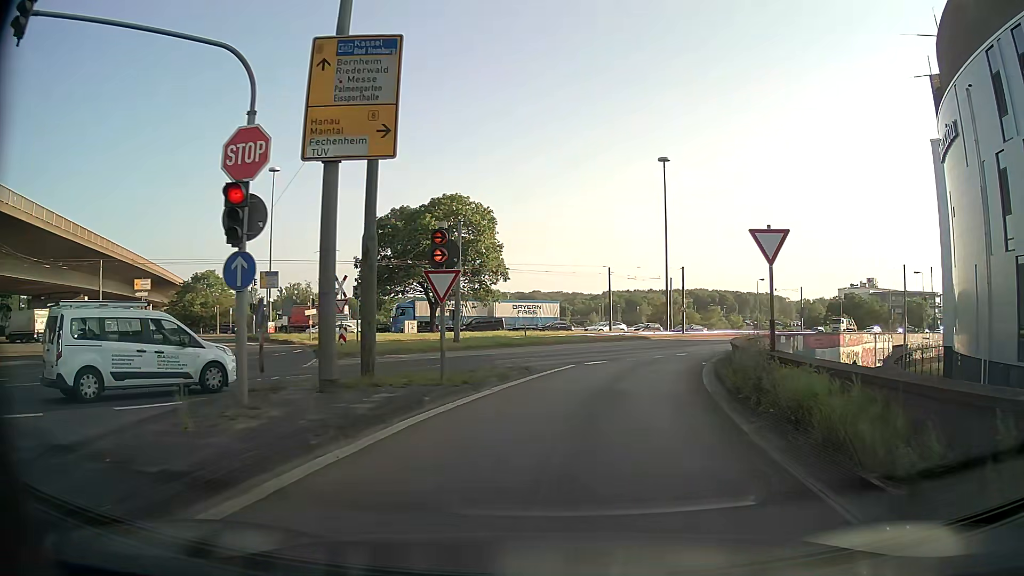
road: motorway_link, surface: asphalt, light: Day
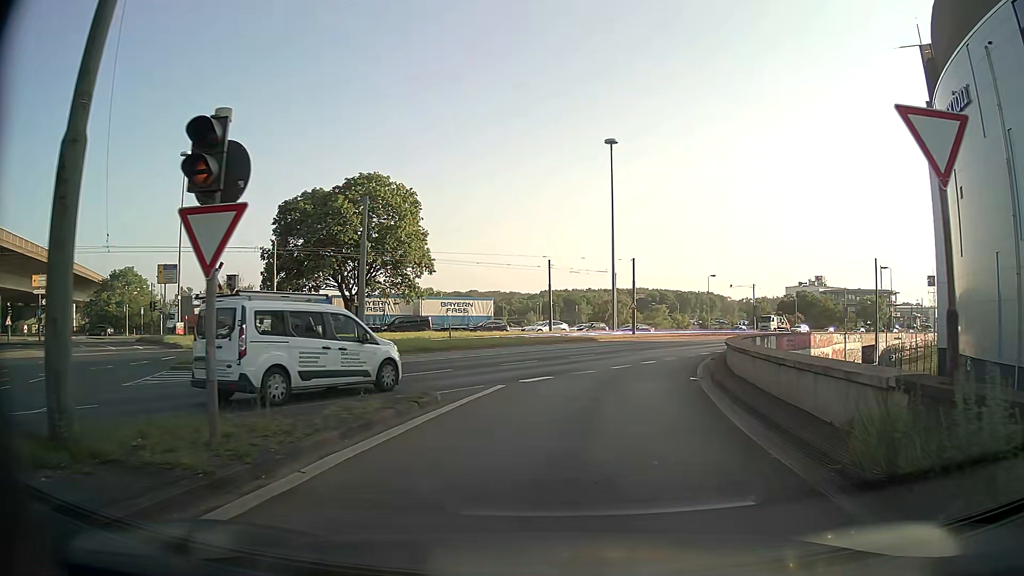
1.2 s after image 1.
(+0.4, +7.9) m; +5°
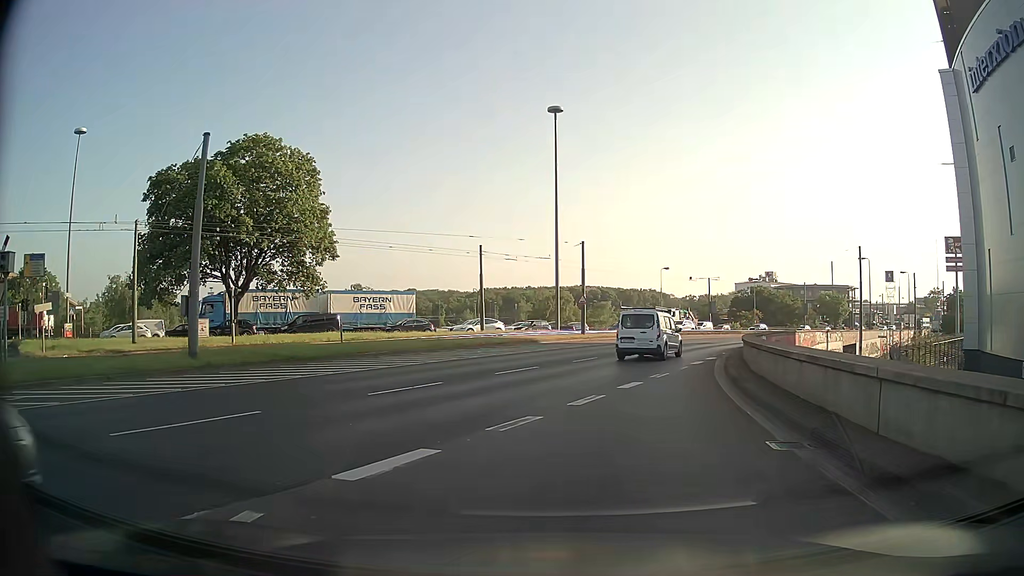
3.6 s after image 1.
(+0.6, +10.3) m; +4°
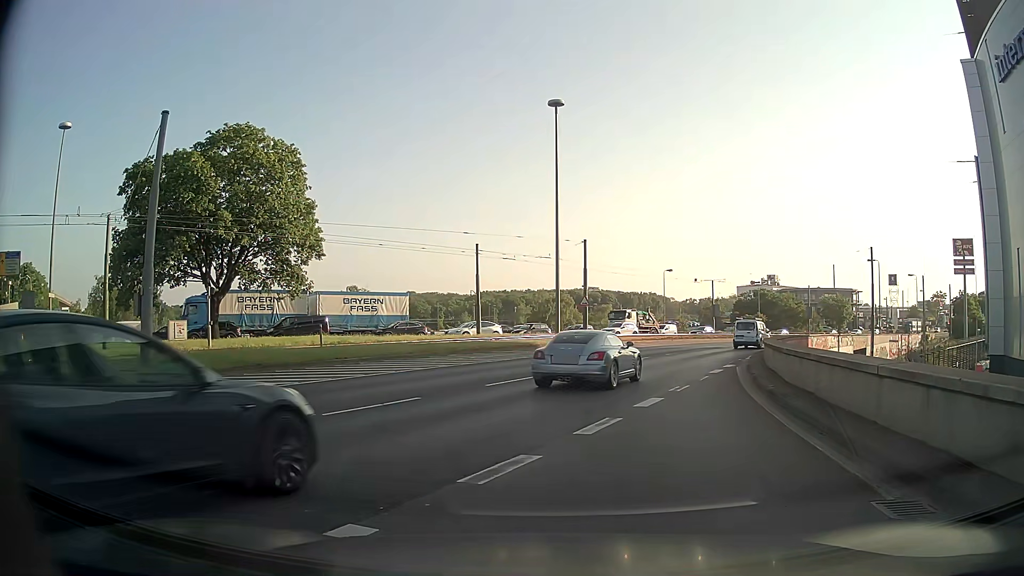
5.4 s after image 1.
(+0.1, +2.6) m; +1°
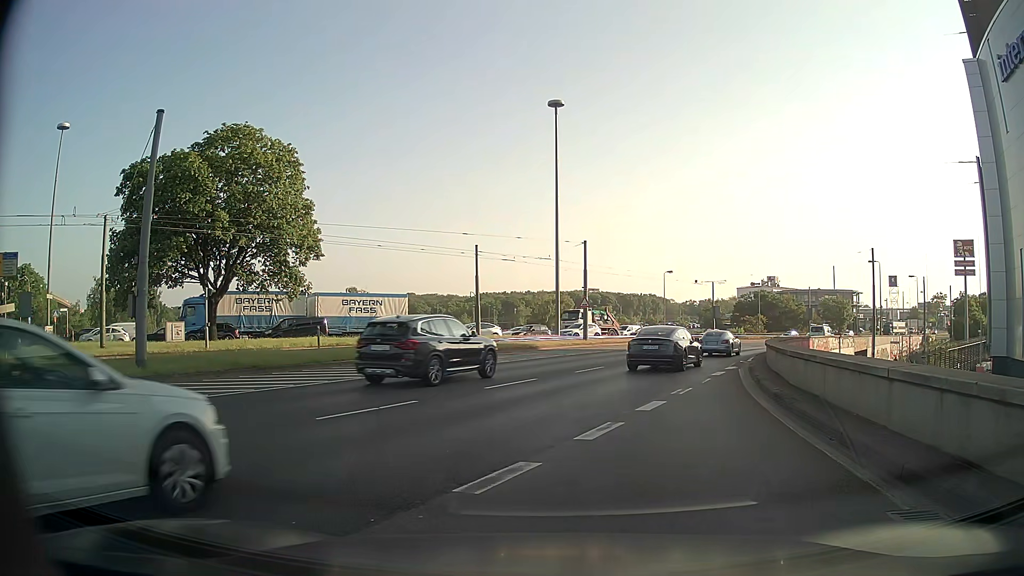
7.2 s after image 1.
(0.0, +0.3) m; 0°
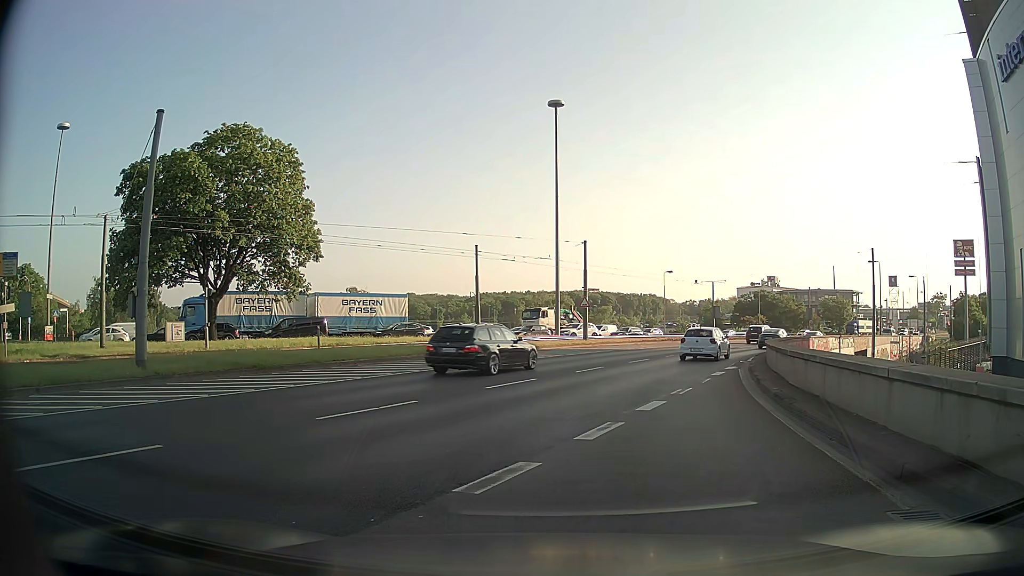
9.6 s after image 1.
(0.0, 0.0) m; 0°
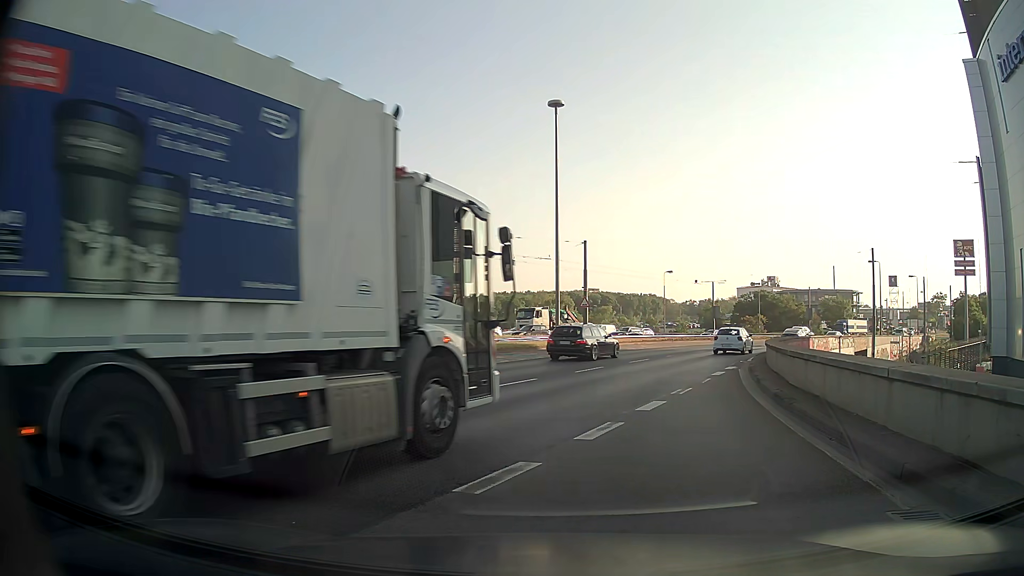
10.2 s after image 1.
(0.0, 0.0) m; 0°
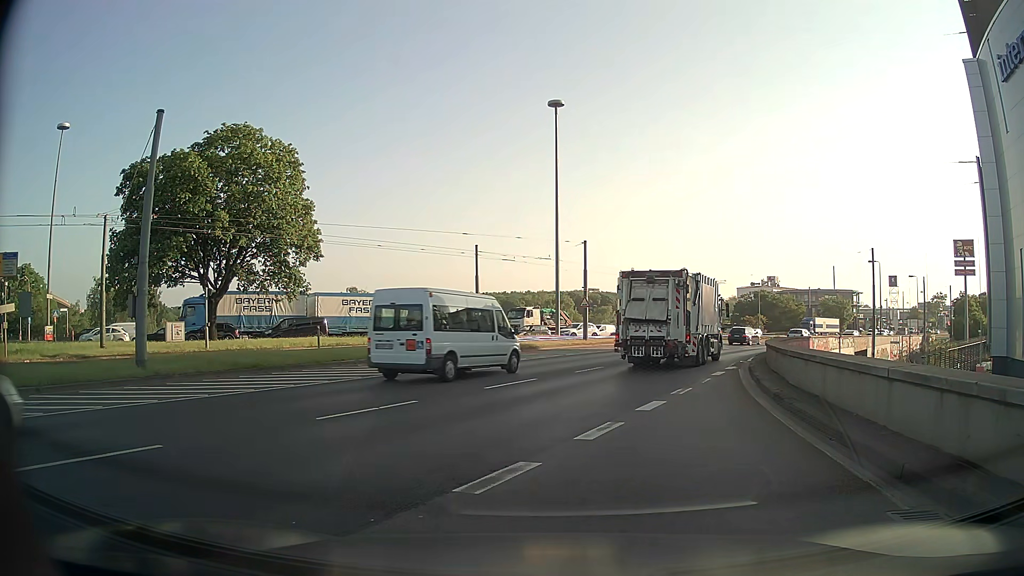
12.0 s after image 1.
(0.0, 0.0) m; 0°
(+1, +10) (+3, +20) (+6, +29) (+10, +38) (+15, +47) (+20, +56) (+26, +64) (+33, +71) (+39, +79) (+46, +86) m
